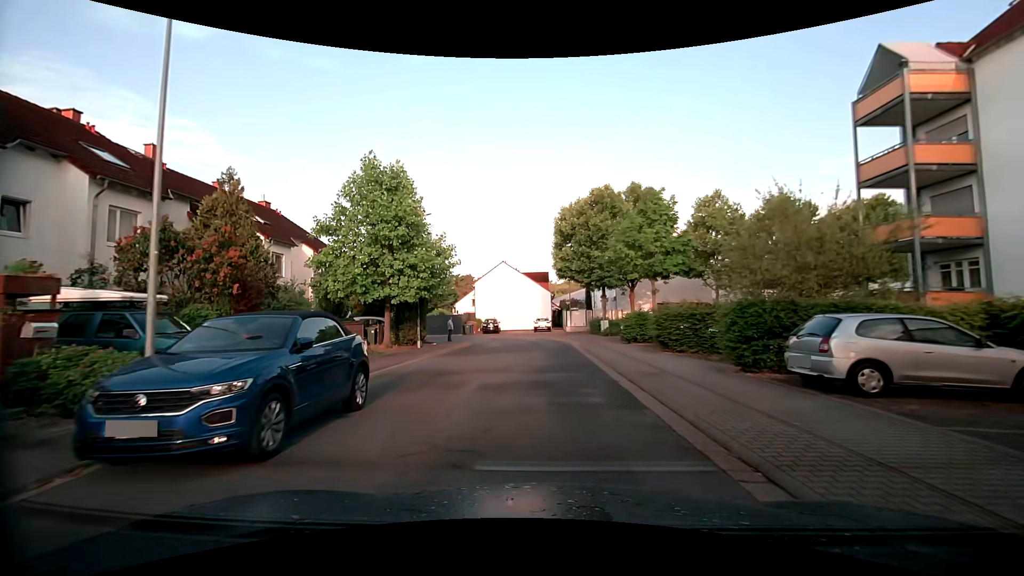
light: Day
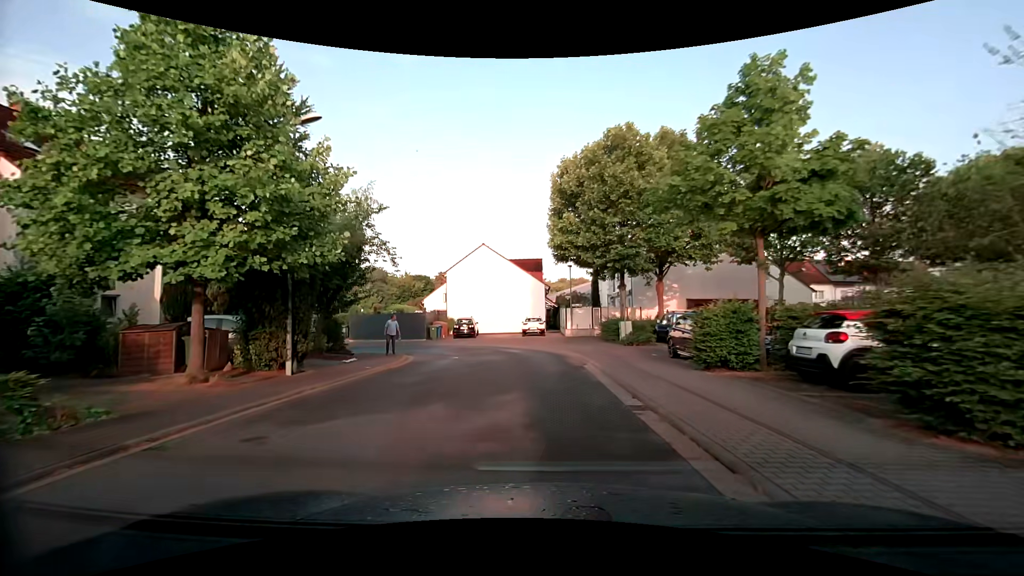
(+0.3, +12.9) m; +1°
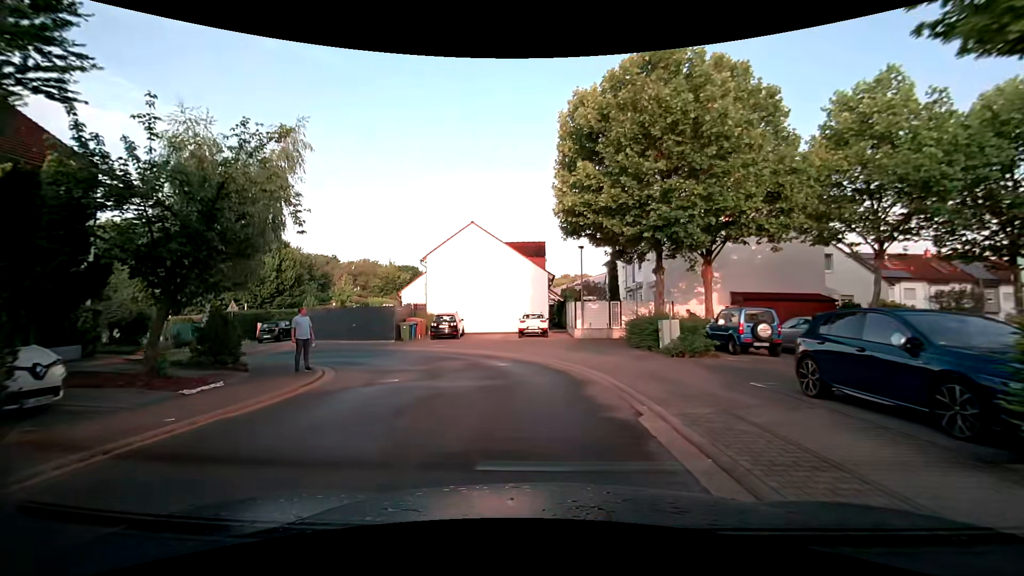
(0.0, +8.4) m; 0°
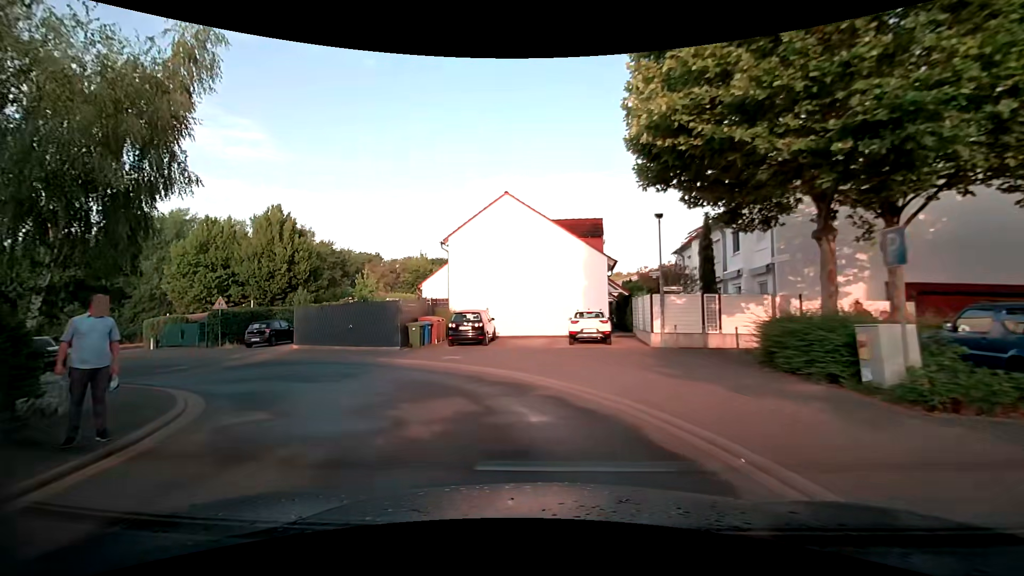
(-0.2, +8.3) m; -4°
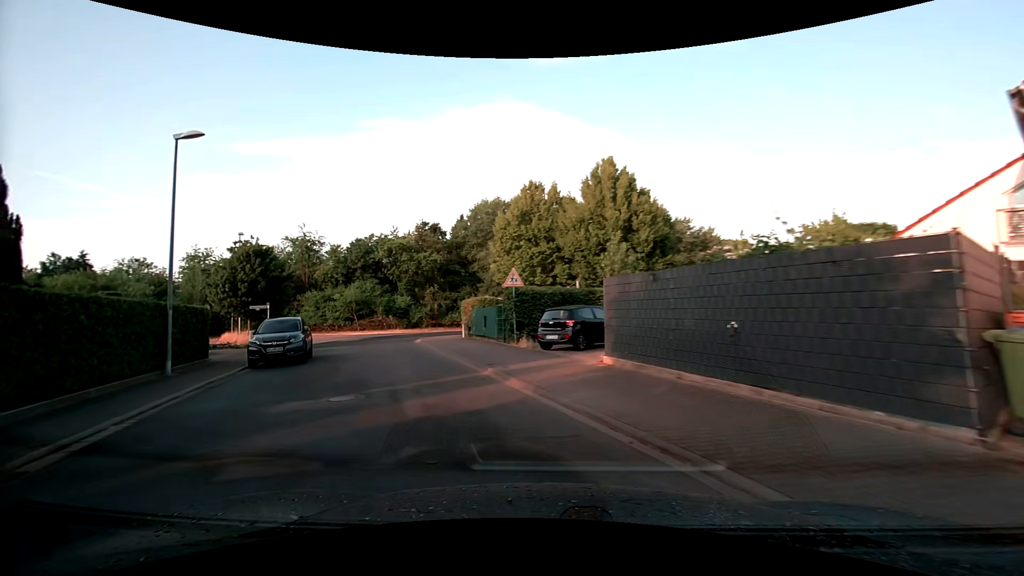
(-5.0, +14.9) m; -40°
(-2, +10) (-6, +19) (-9, +29) (-8, +38) (-2, +46) (+7, +50) (+16, +53) (+26, +57) (+36, +59) (+45, +54) m
